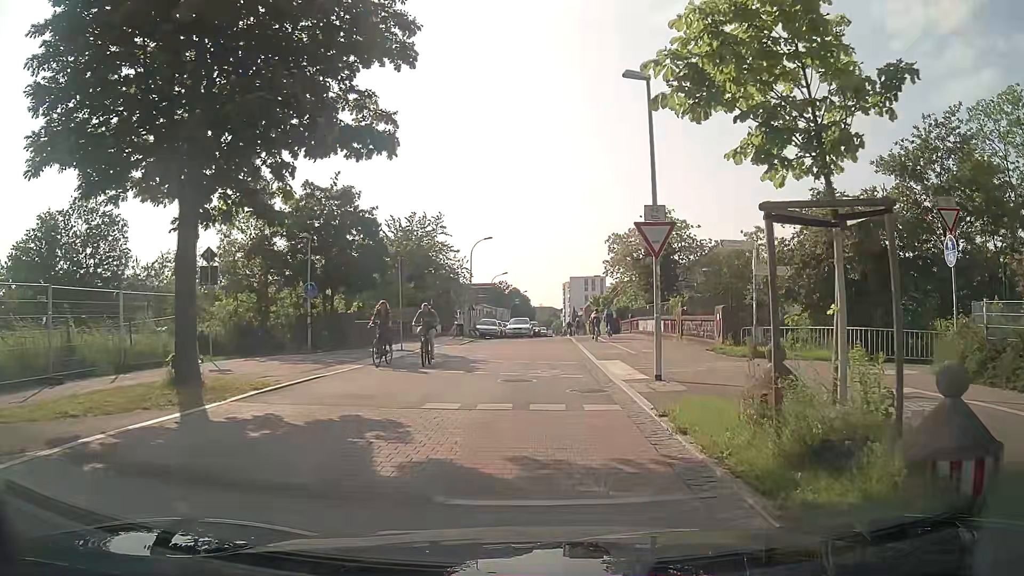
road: residential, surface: asphalt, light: Day
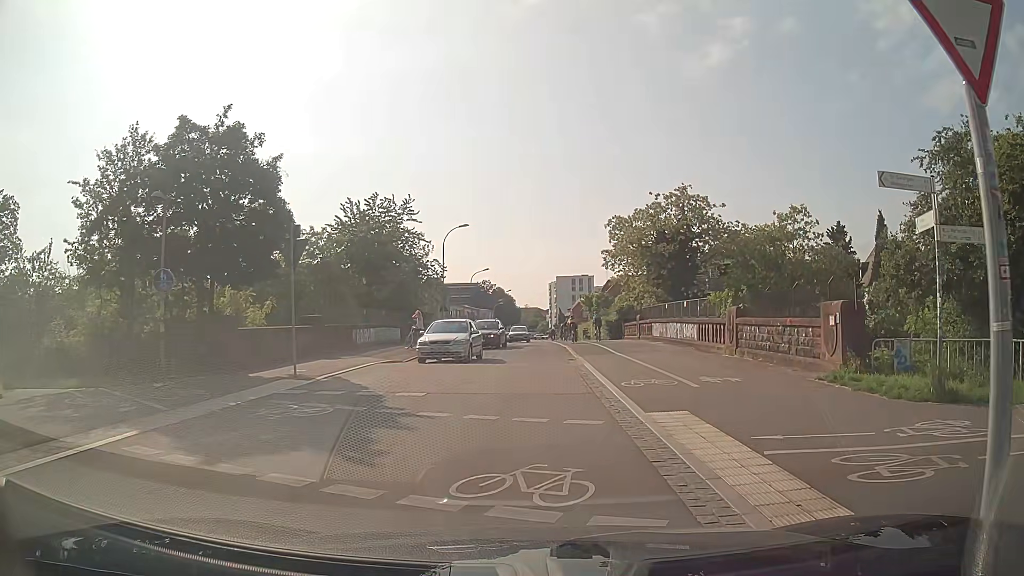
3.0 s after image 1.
(-0.1, +10.1) m; +1°
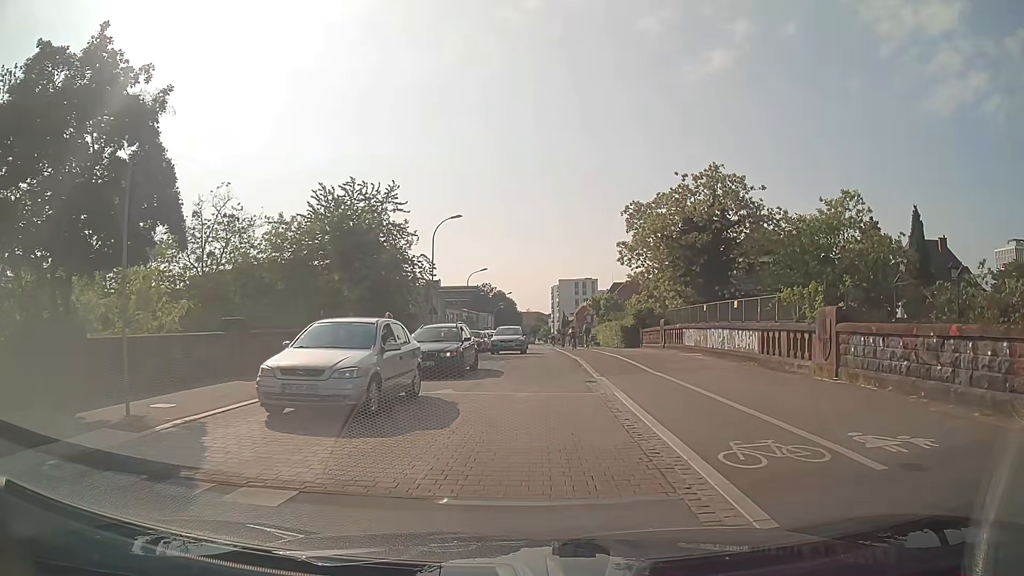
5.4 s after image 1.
(-0.2, +7.2) m; -2°
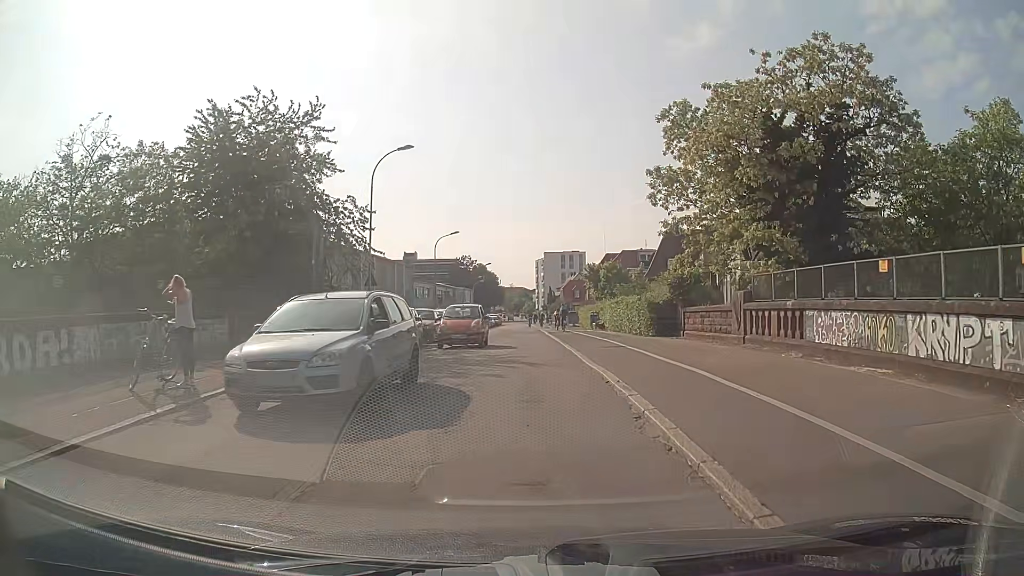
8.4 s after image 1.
(+0.4, +14.7) m; +3°
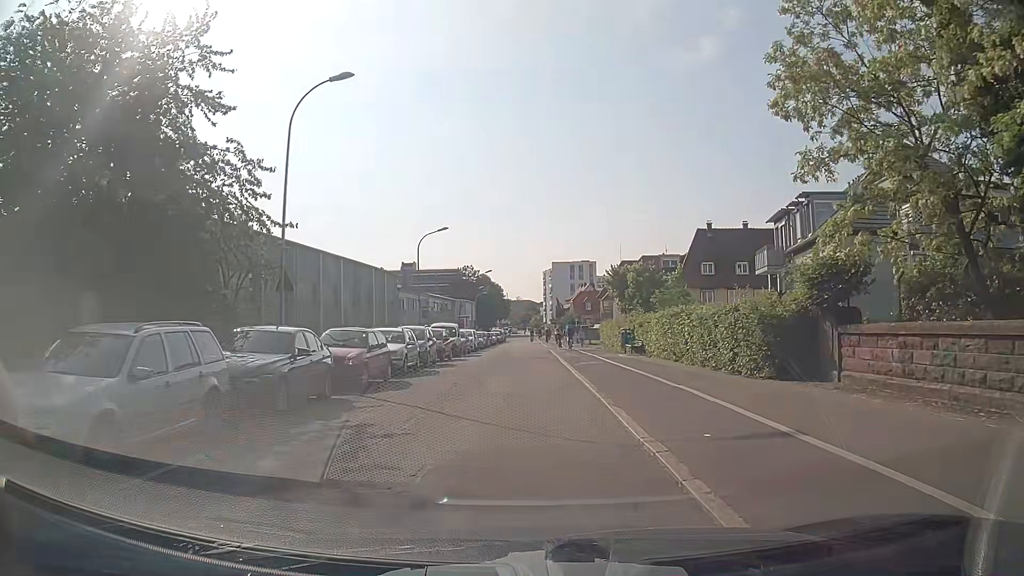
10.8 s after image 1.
(-0.1, +13.2) m; -1°
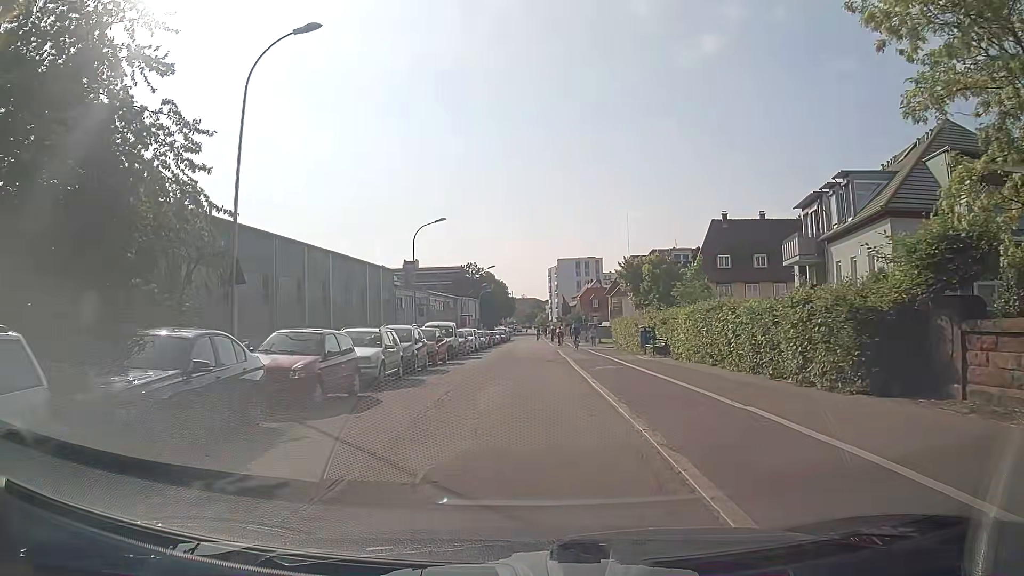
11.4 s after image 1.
(0.0, +4.1) m; 0°
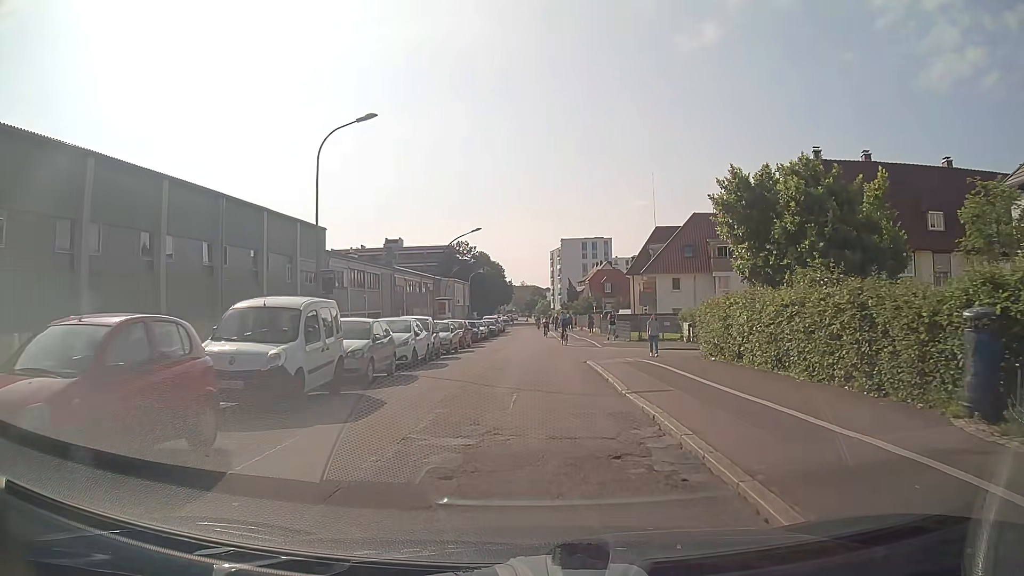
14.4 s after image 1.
(-0.3, +22.3) m; -1°
